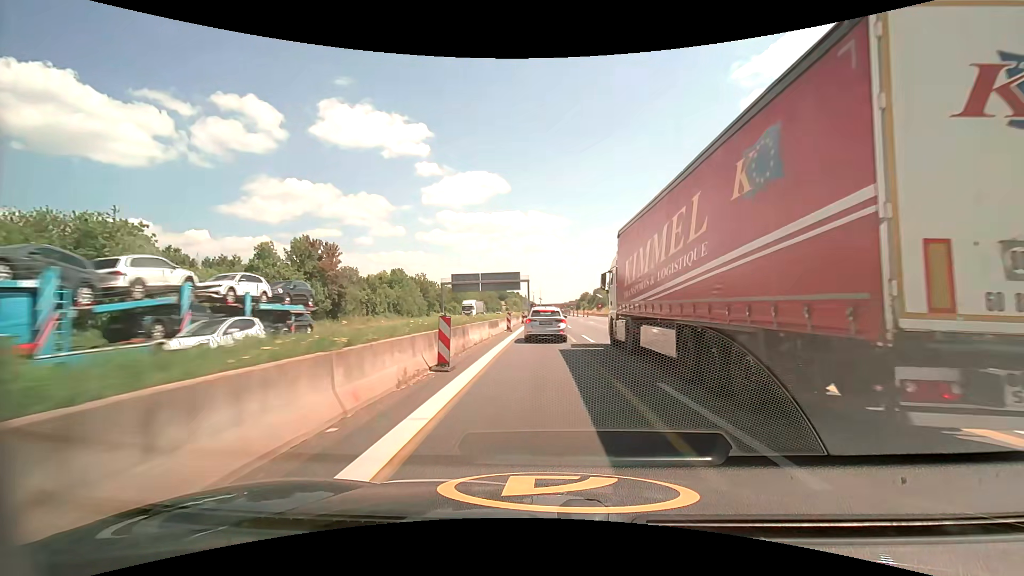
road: motorway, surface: asphalt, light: Day
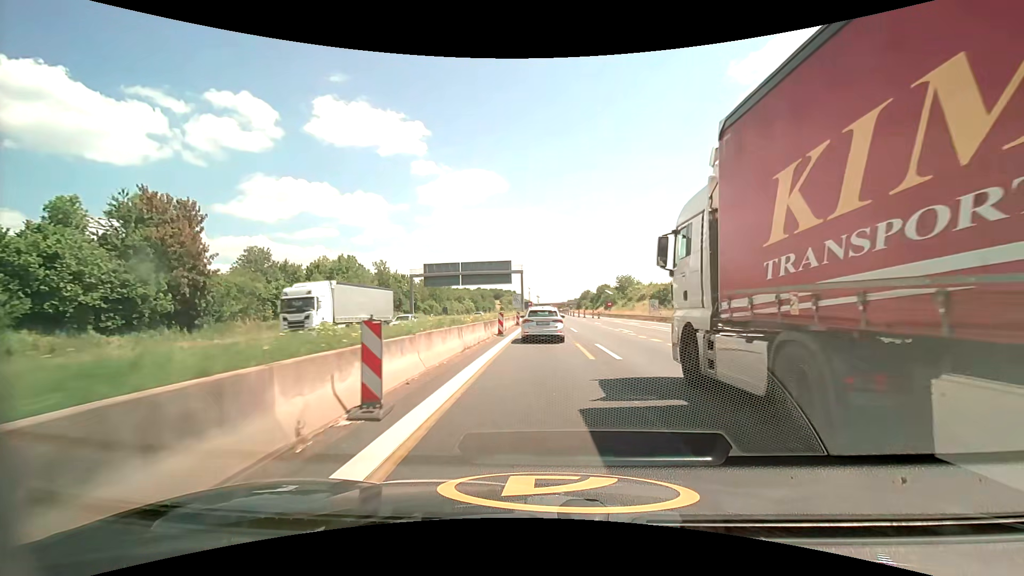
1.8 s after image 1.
(+0.1, +25.1) m; 0°
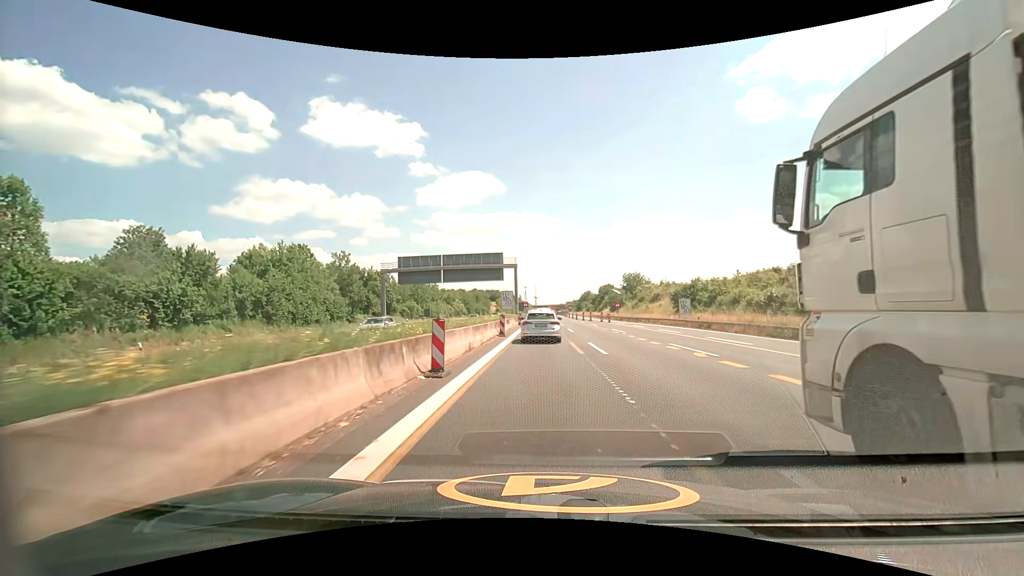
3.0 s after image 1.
(+0.2, +15.3) m; +1°
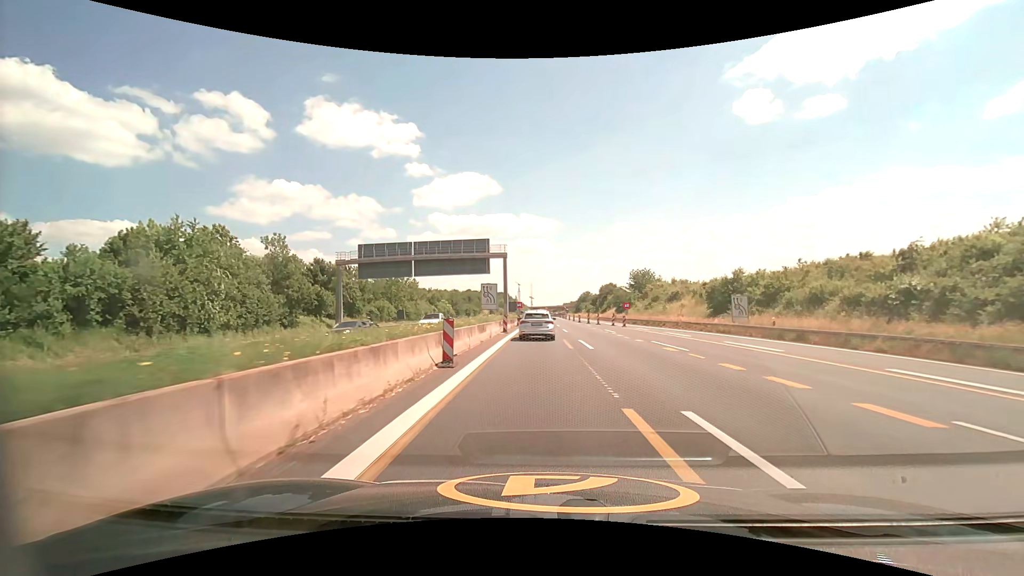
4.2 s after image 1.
(0.0, +15.4) m; +1°
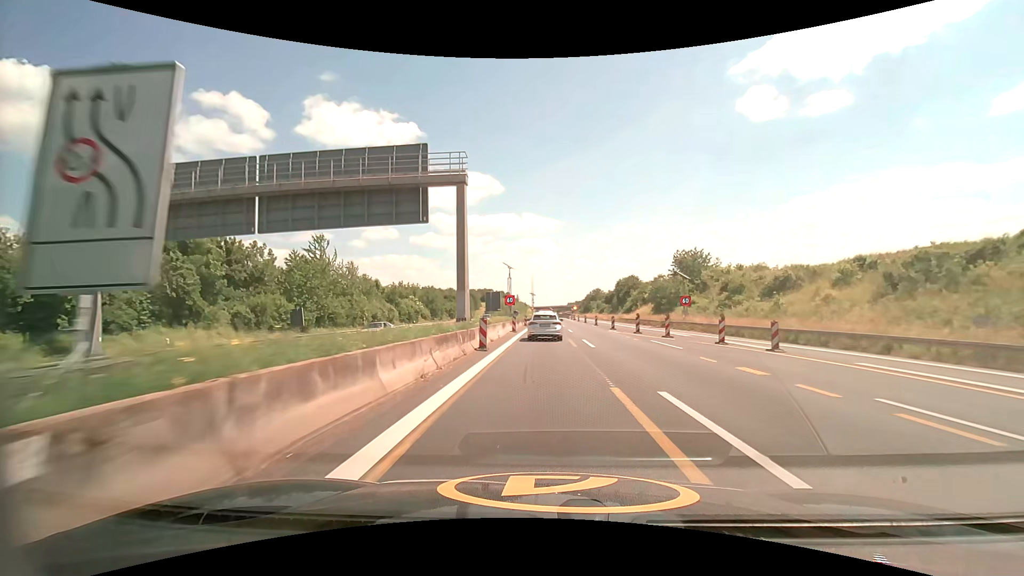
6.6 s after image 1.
(-0.4, +34.5) m; -1°
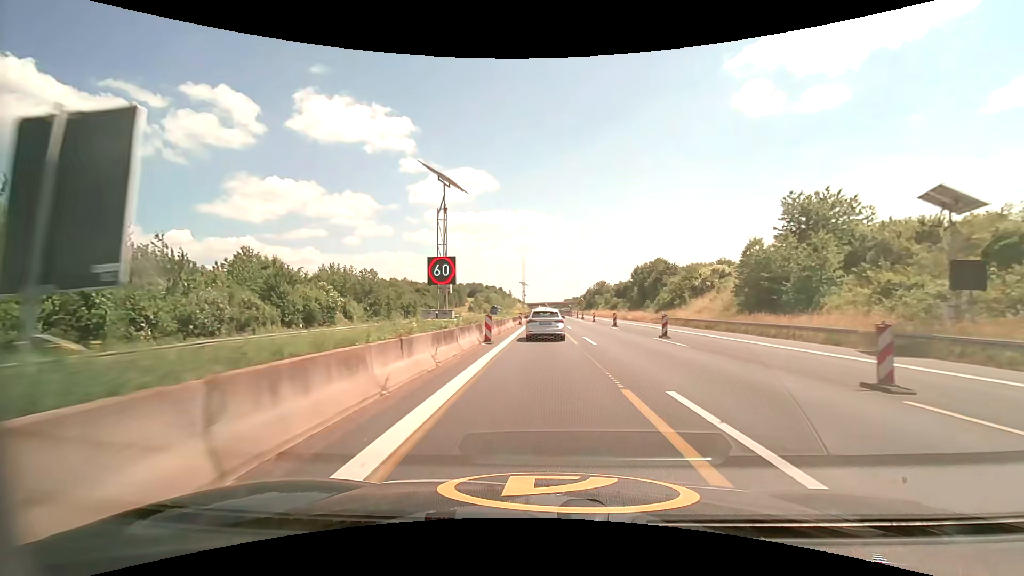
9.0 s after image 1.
(+0.1, +36.1) m; +1°
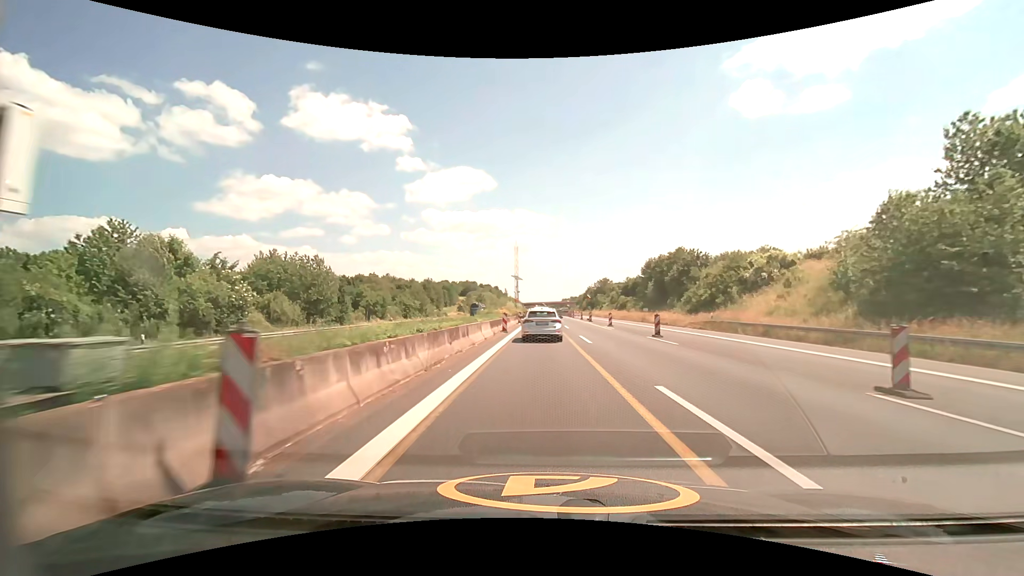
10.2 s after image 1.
(0.0, +16.8) m; 0°
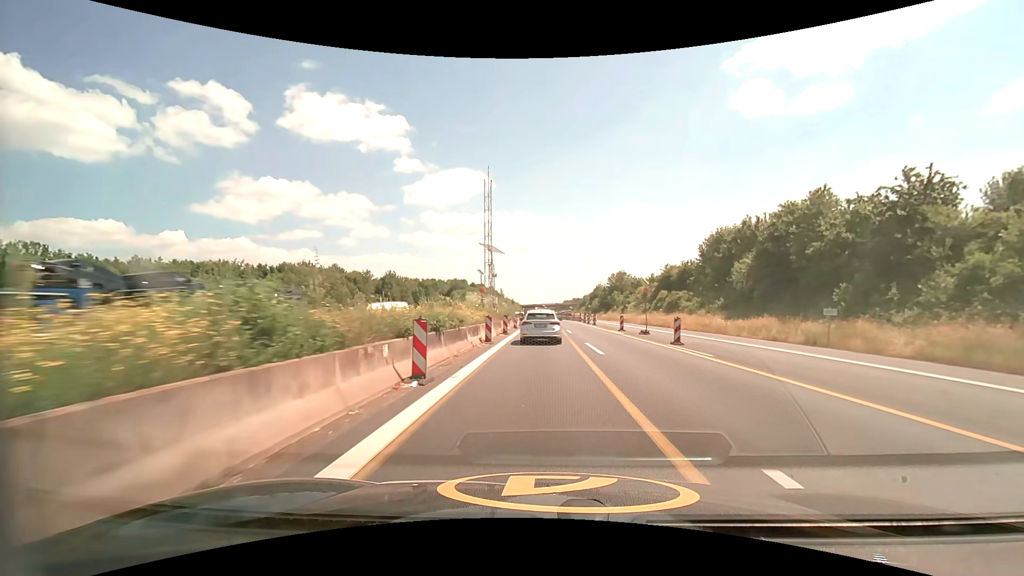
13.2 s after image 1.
(+0.1, +40.5) m; 0°
(0, +10) (0, +20) (0, +30) (0, +40) (0, +50) (0, +60) (0, +70) (0, +80) (0, +90) (-1, +100) m
